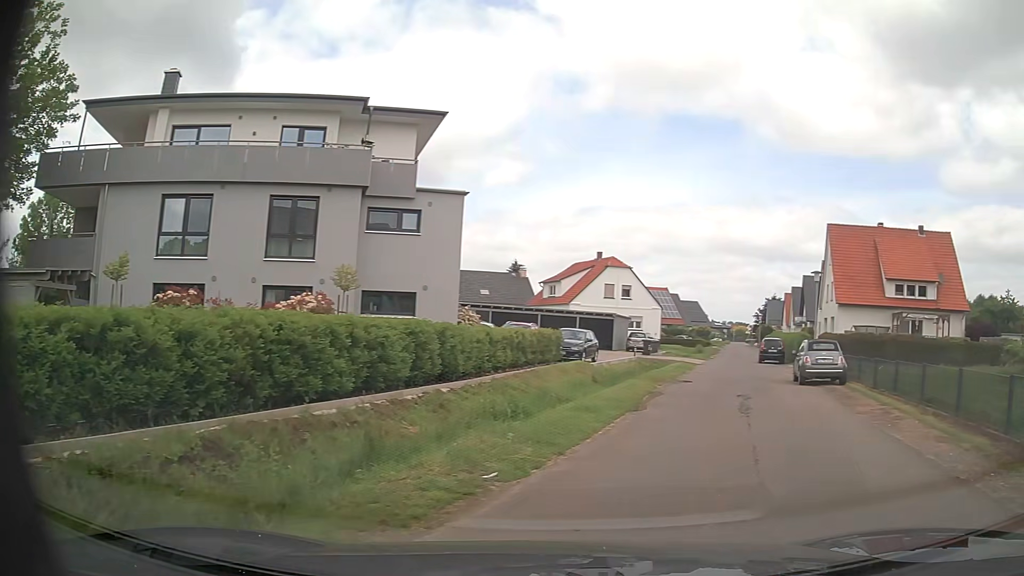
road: residential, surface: asphalt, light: Day
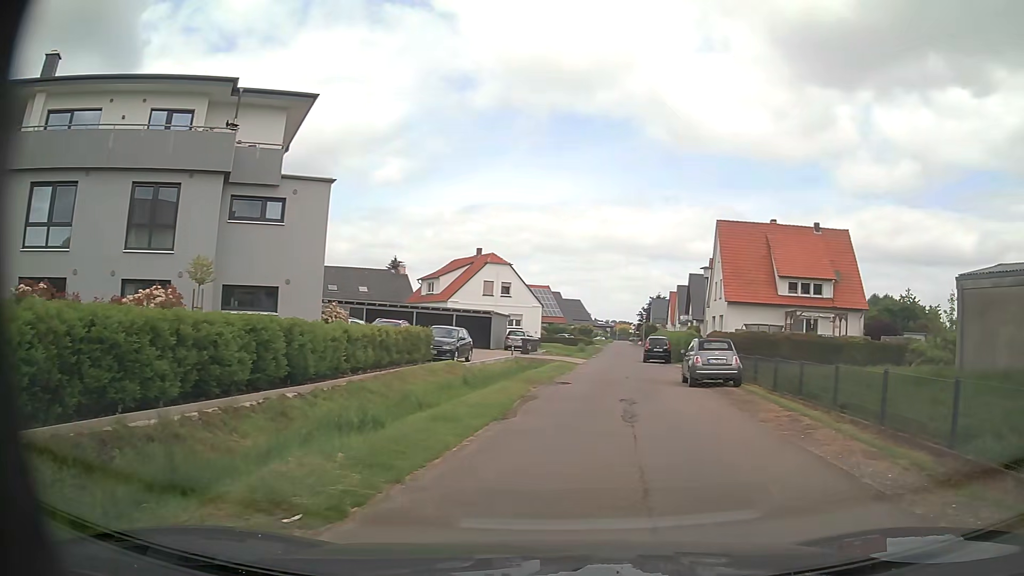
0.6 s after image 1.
(+0.2, +1.8) m; +10°
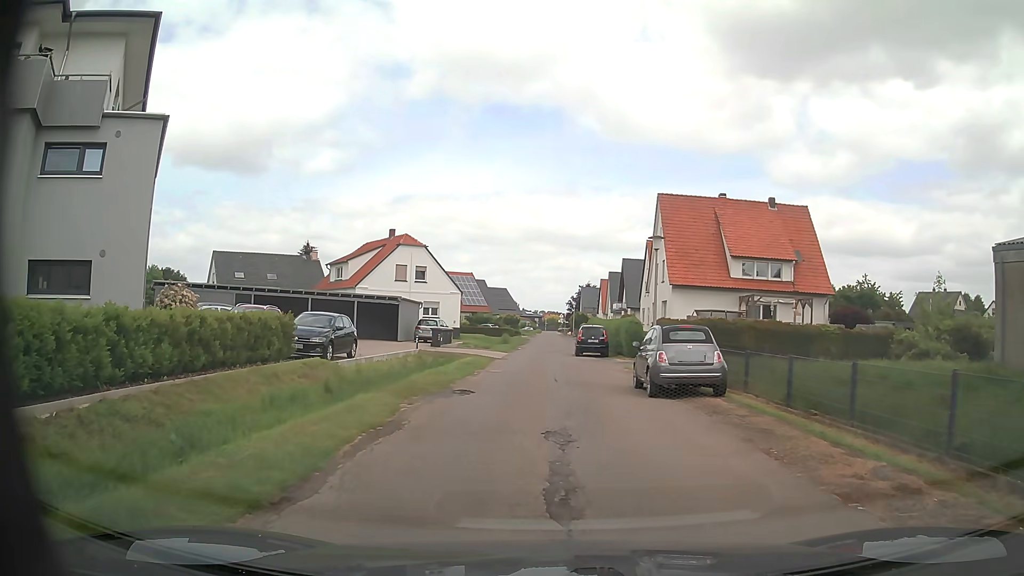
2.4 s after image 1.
(+0.7, +6.9) m; +7°
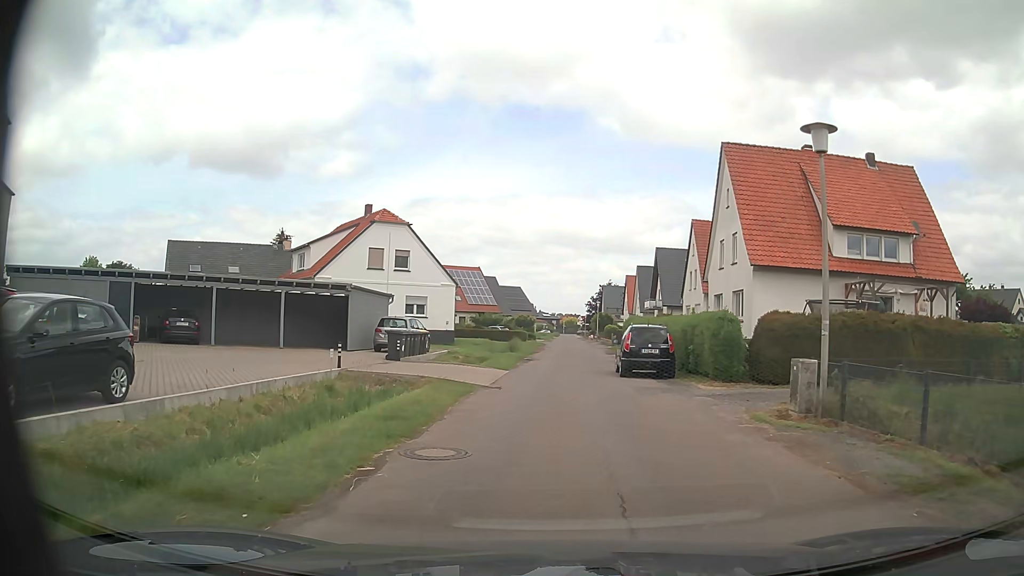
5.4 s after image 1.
(0.0, +14.3) m; -1°
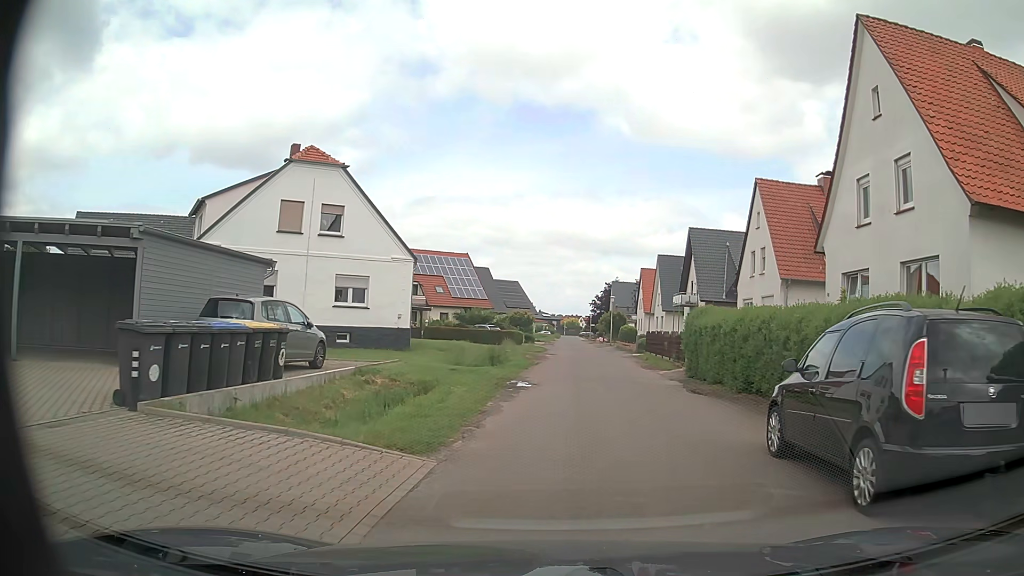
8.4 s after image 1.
(-0.2, +16.2) m; 0°
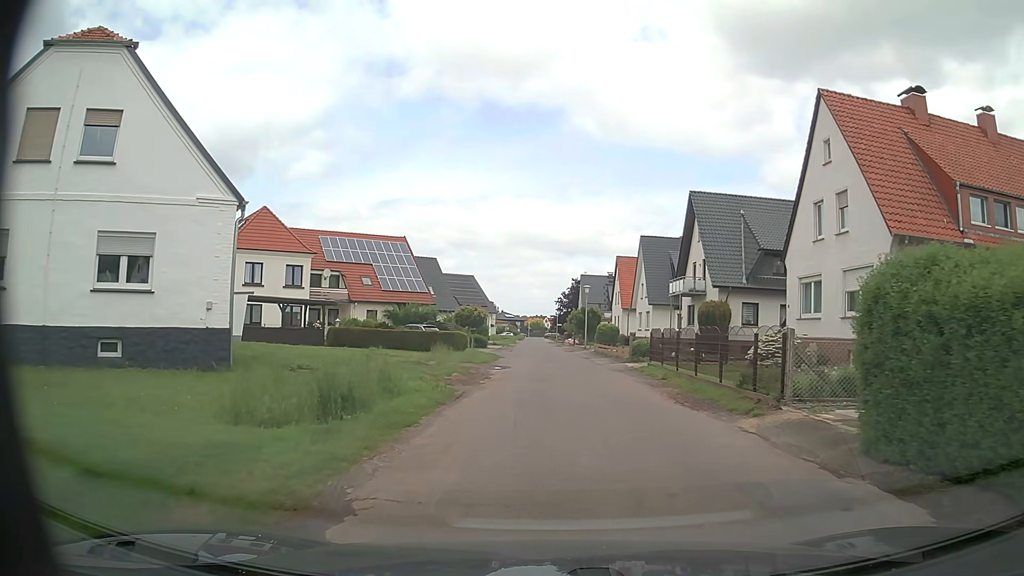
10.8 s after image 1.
(+0.6, +15.2) m; +4°
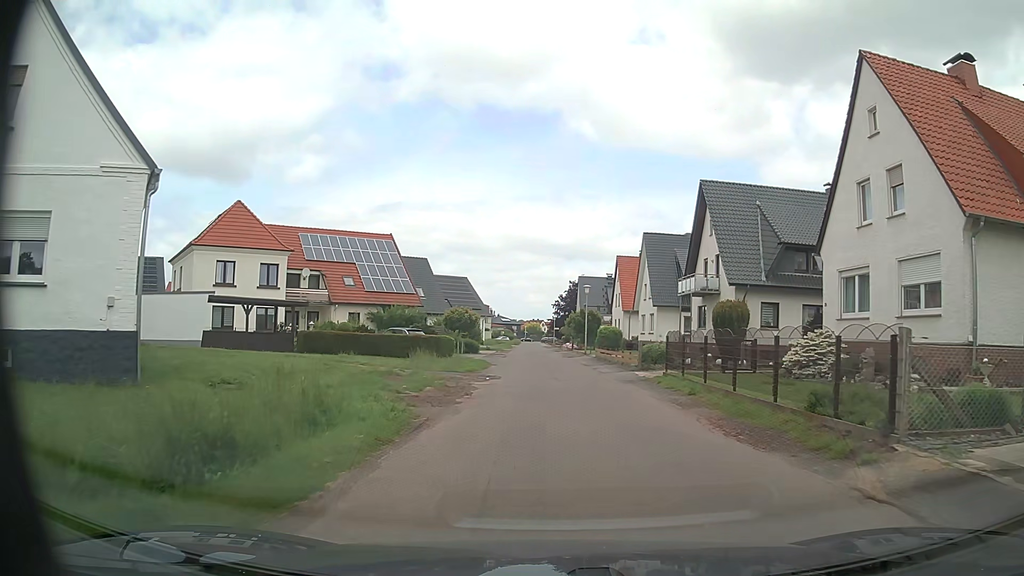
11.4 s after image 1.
(-0.1, +4.2) m; -1°
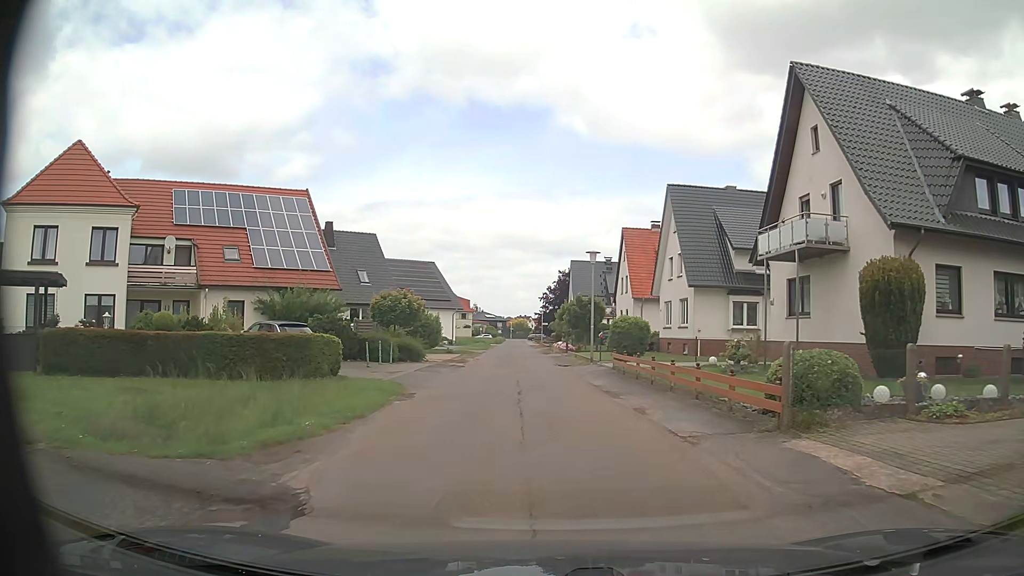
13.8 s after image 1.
(+0.4, +18.1) m; +2°
(0, +10) (0, +20) (-1, +30) (-2, +40) (-2, +50) (-3, +60) (-3, +70) (-4, +80) (-4, +90) (-5, +100) m
